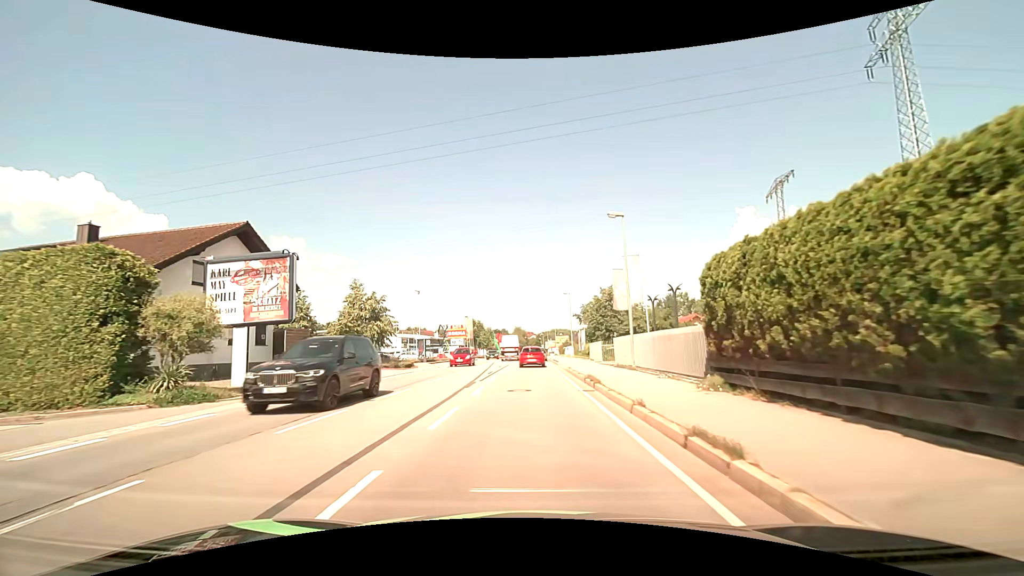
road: primary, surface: asphalt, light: Day
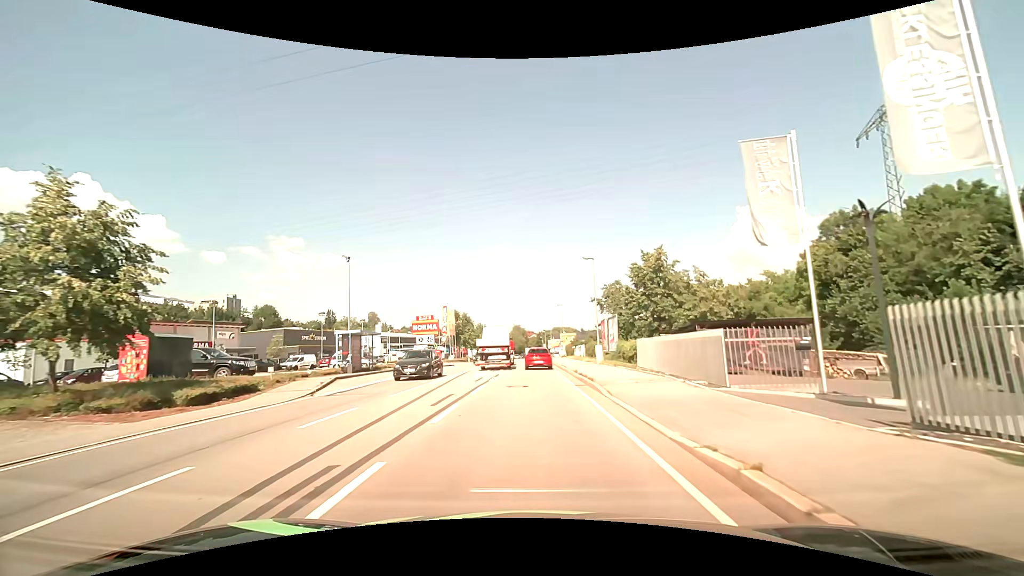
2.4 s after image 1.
(0.0, +23.6) m; 0°
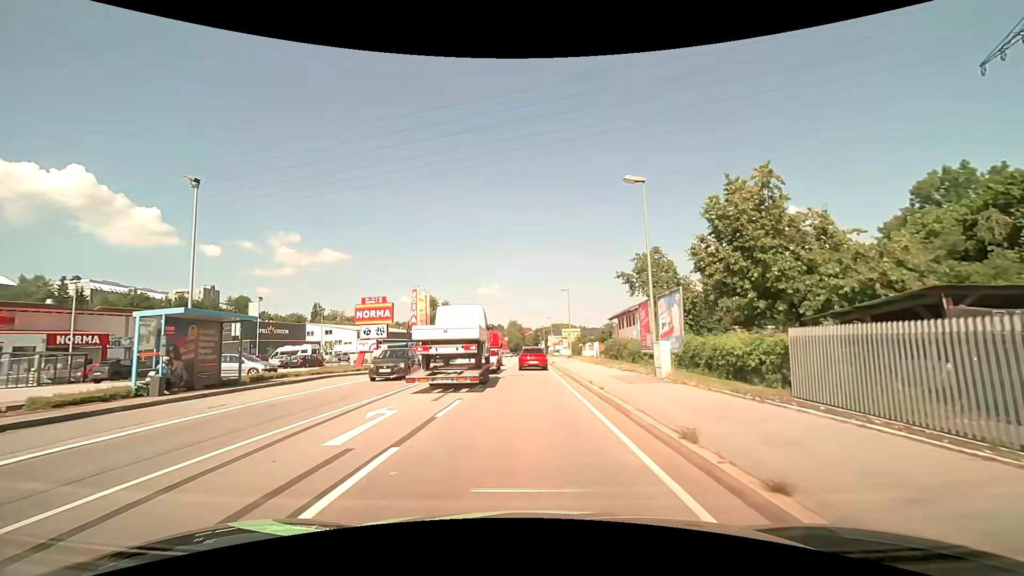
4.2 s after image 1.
(0.0, +17.1) m; 0°
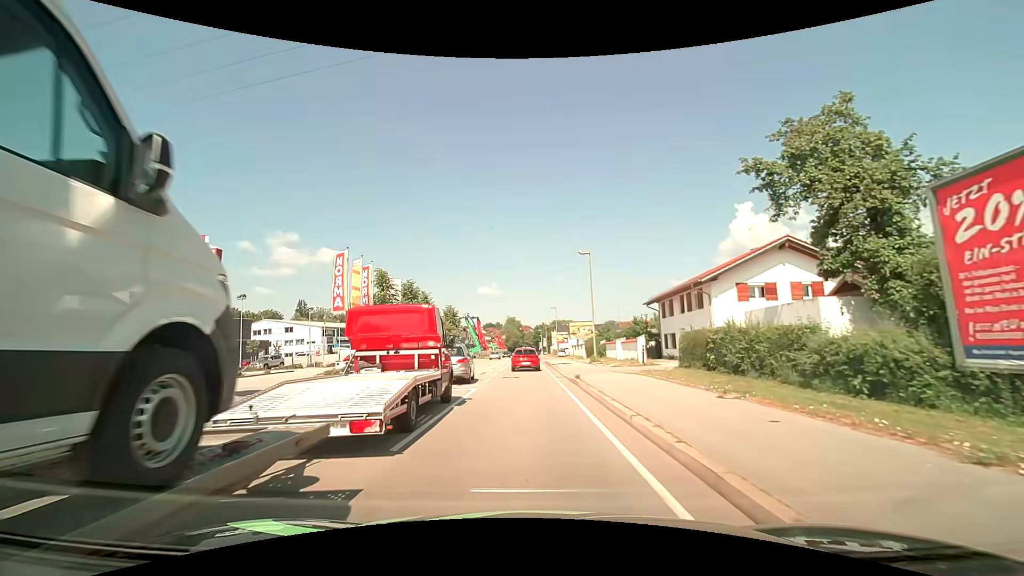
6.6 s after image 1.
(+0.1, +21.2) m; +1°
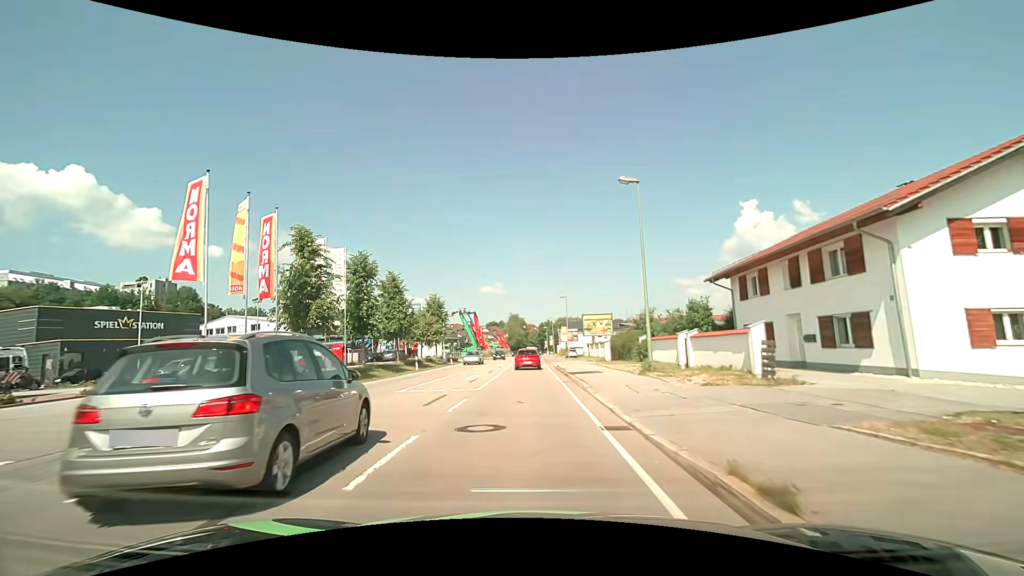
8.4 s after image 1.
(-0.1, +15.2) m; 0°
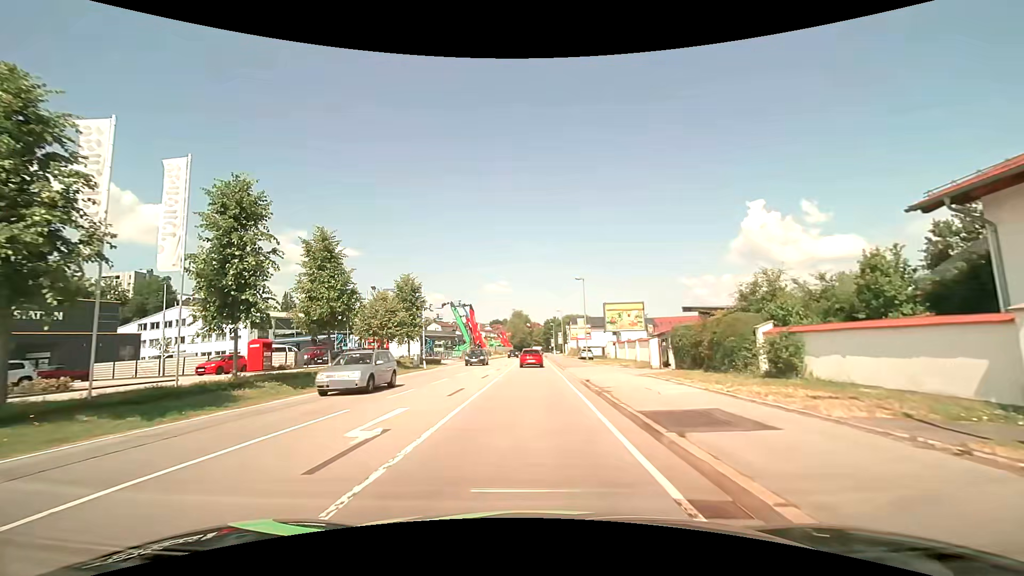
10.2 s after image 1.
(-0.2, +15.9) m; -1°
